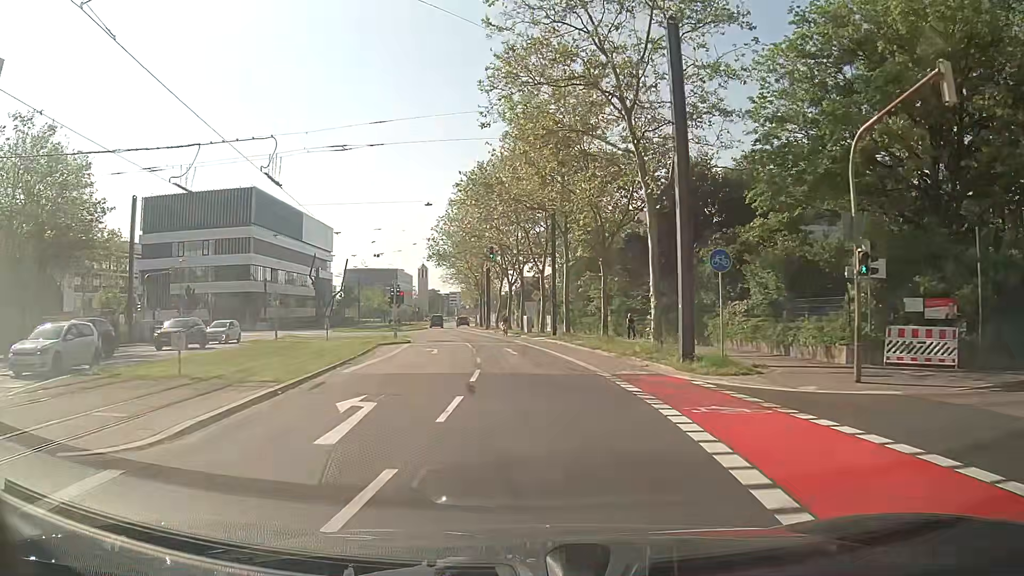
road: secondary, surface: asphalt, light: Day
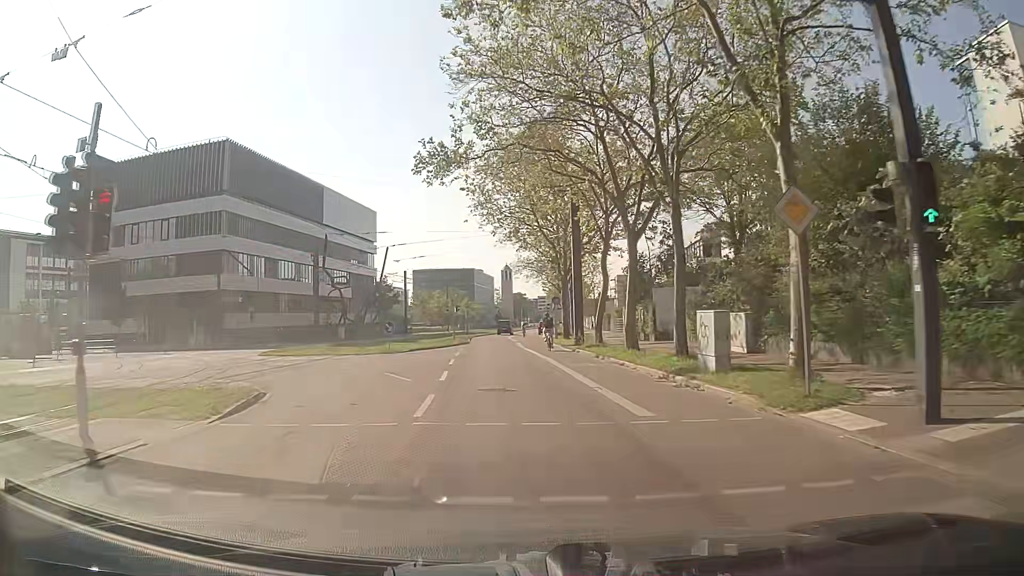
(-2.1, +37.6) m; -8°
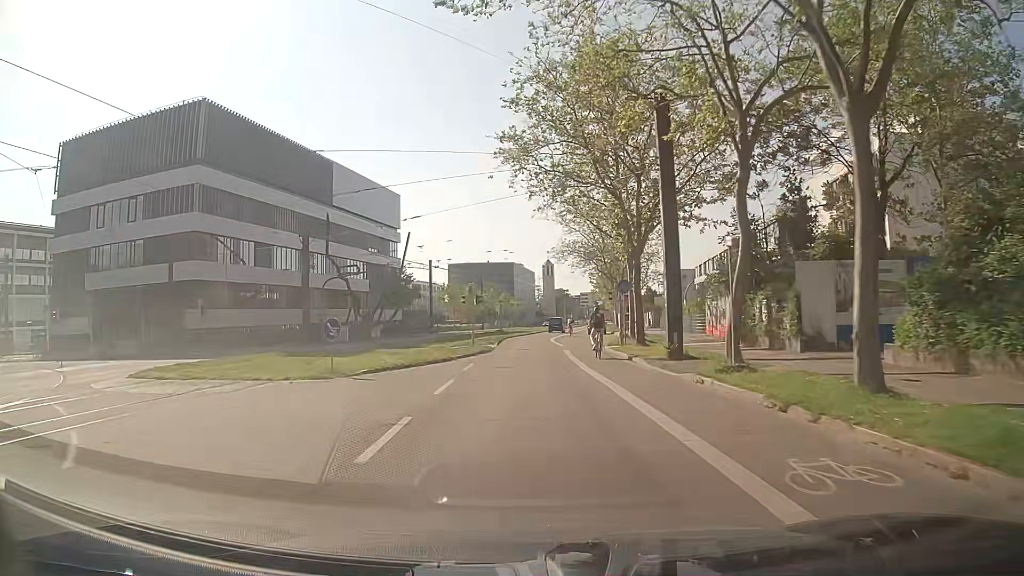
(-0.3, +15.4) m; -2°
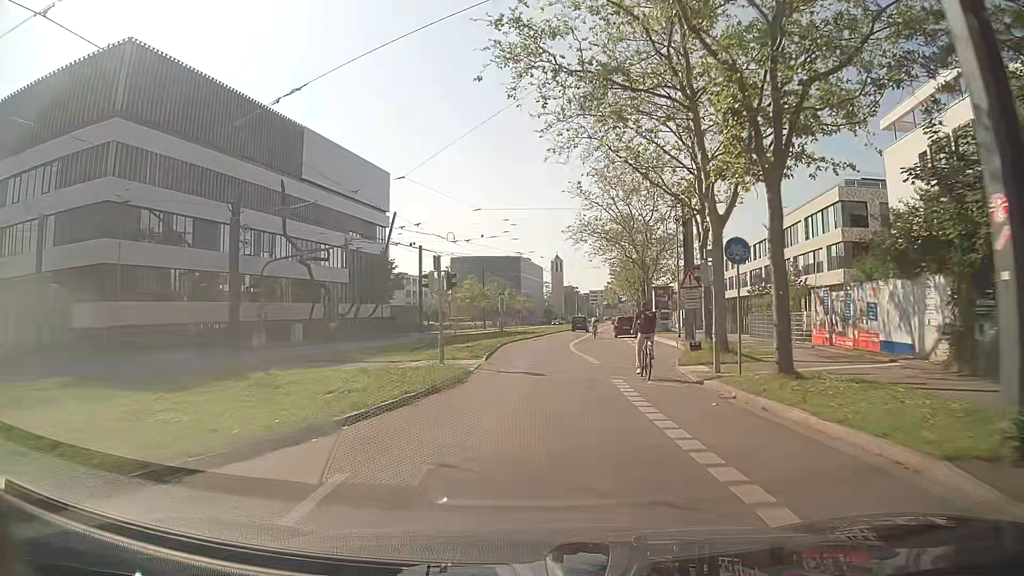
(-0.3, +15.6) m; -1°
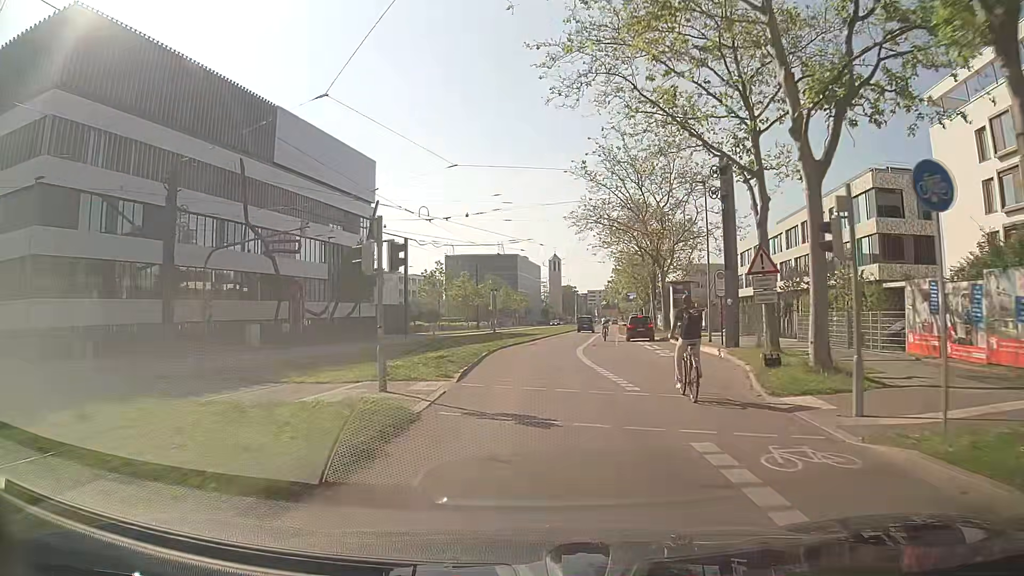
(+0.1, +7.9) m; 0°
